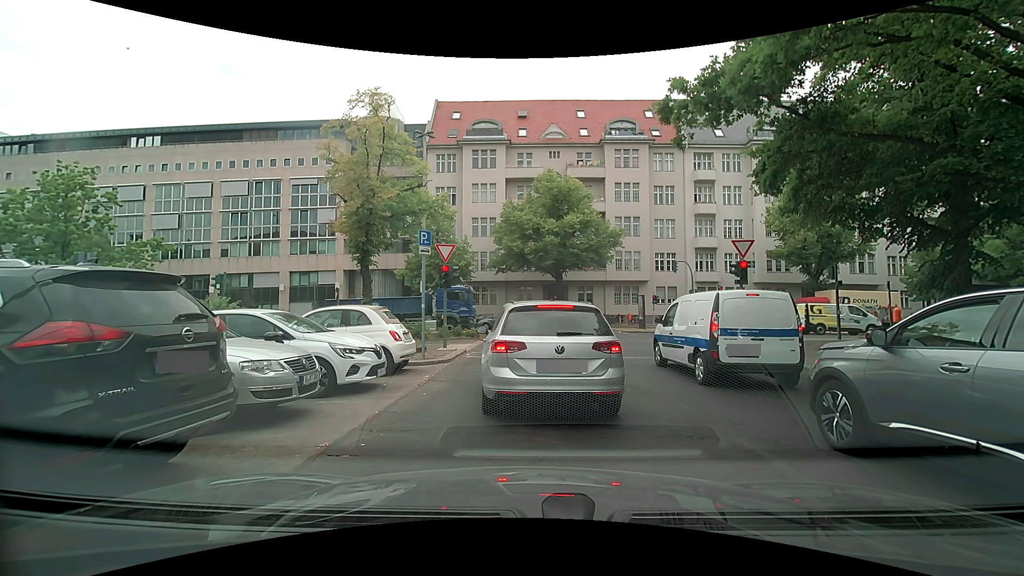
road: tertiary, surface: asphalt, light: Day
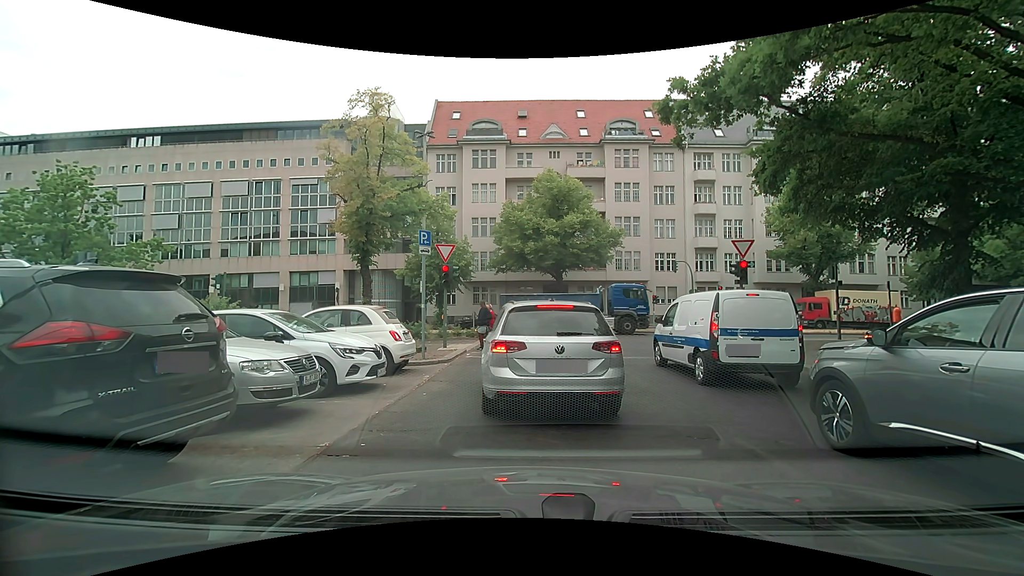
(0.0, 0.0) m; 0°
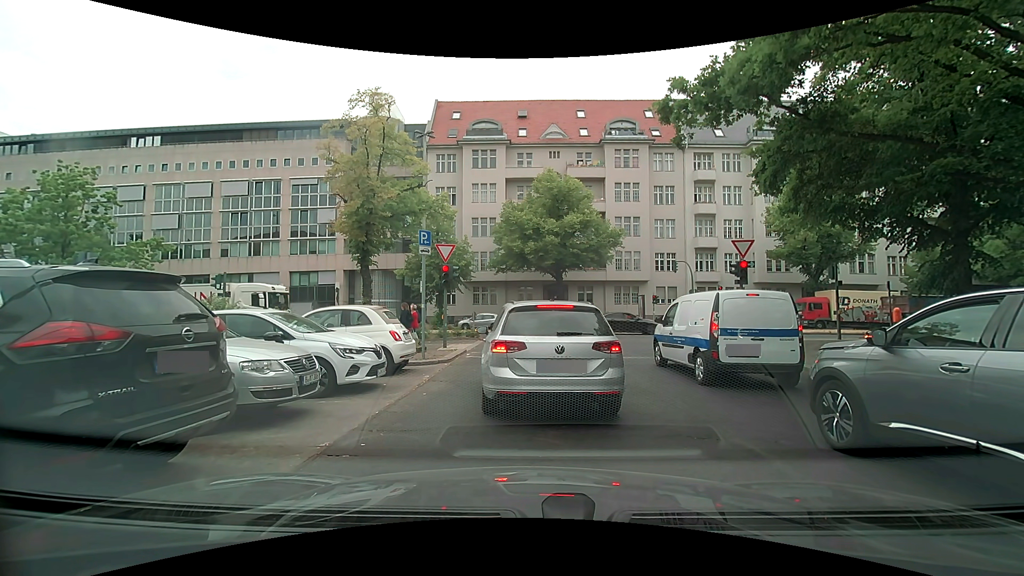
(0.0, 0.0) m; 0°
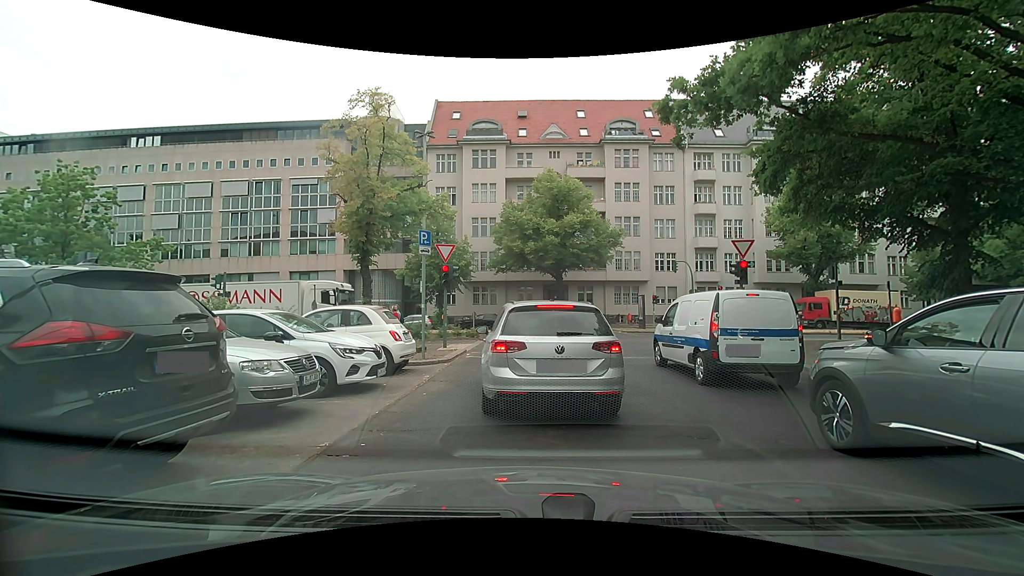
(0.0, 0.0) m; 0°
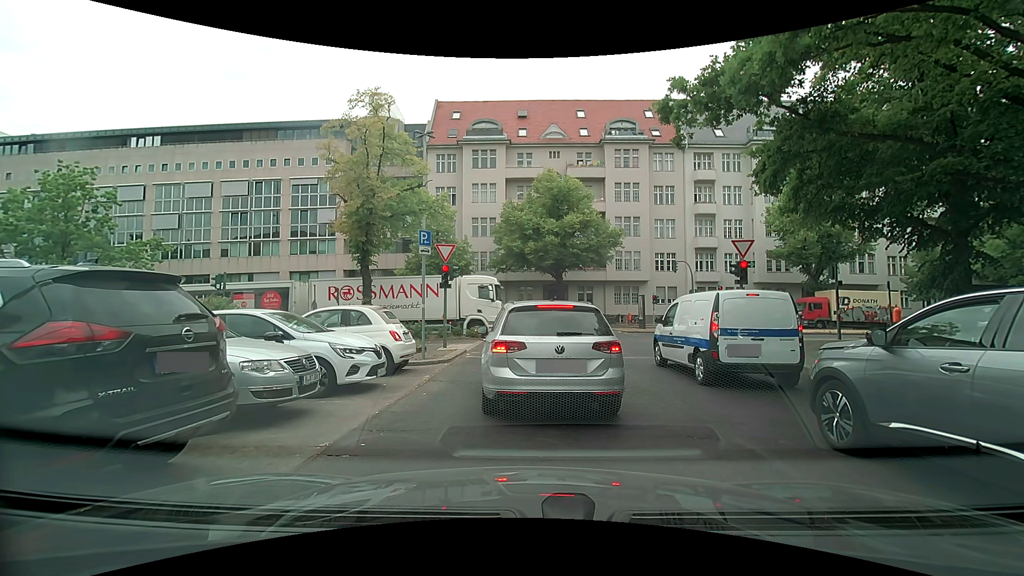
(0.0, 0.0) m; 0°
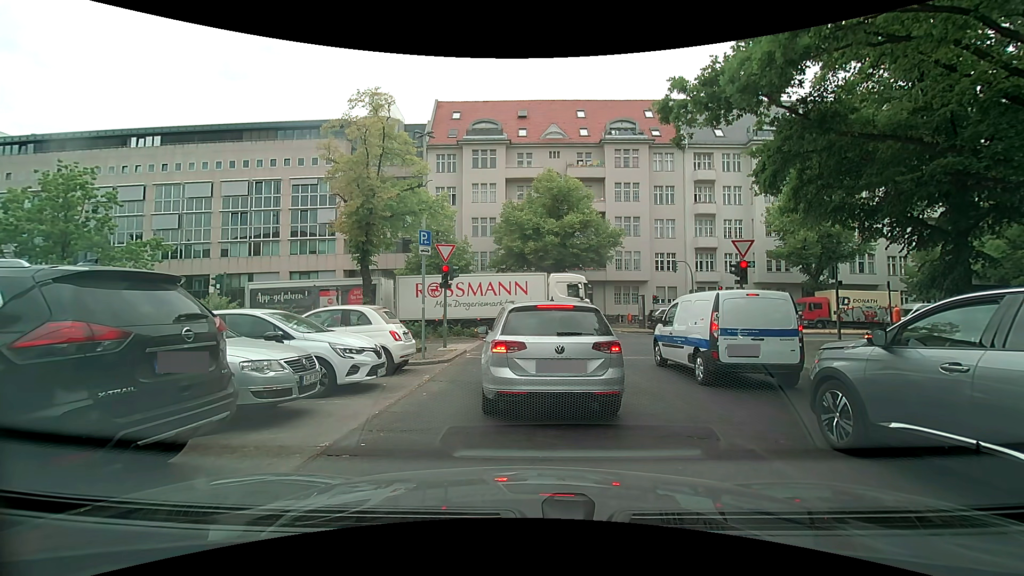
(0.0, 0.0) m; 0°
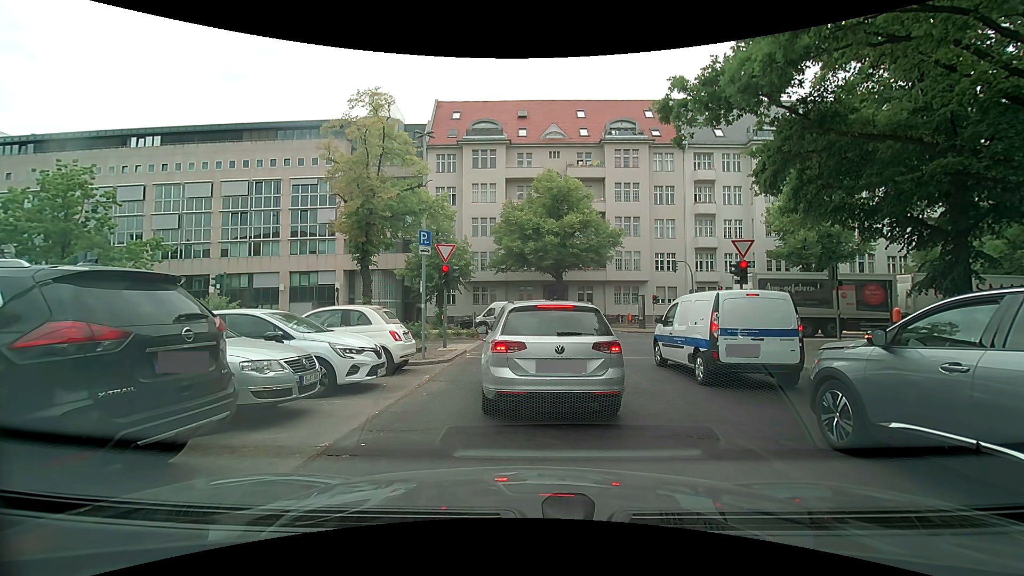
(0.0, 0.0) m; 0°
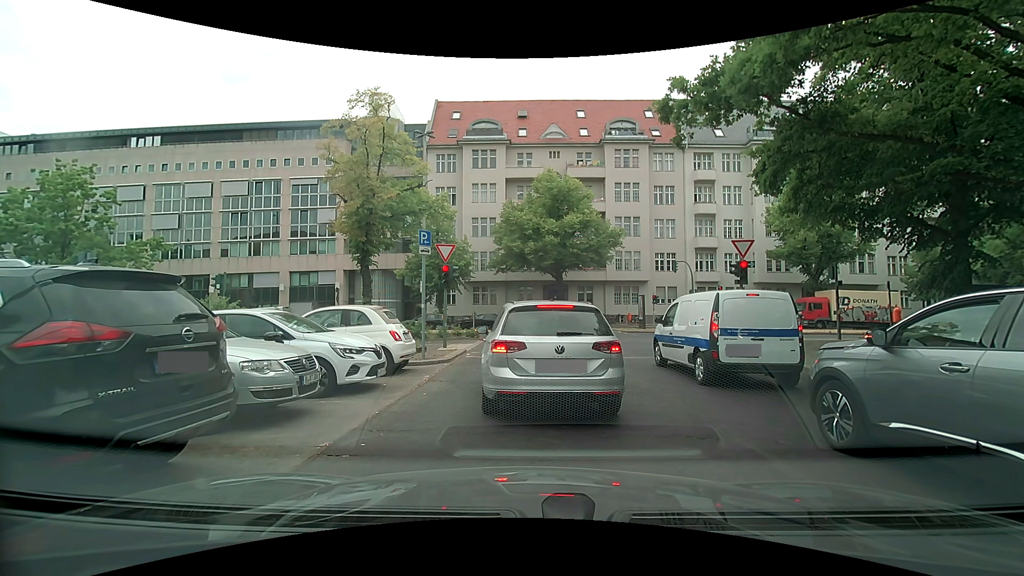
(0.0, 0.0) m; 0°
